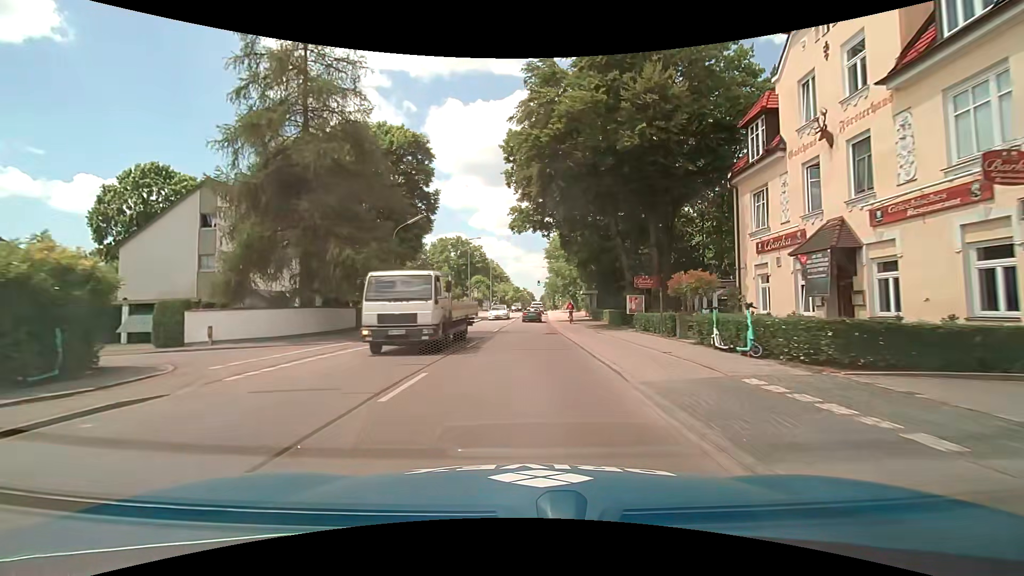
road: tertiary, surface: asphalt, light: Day
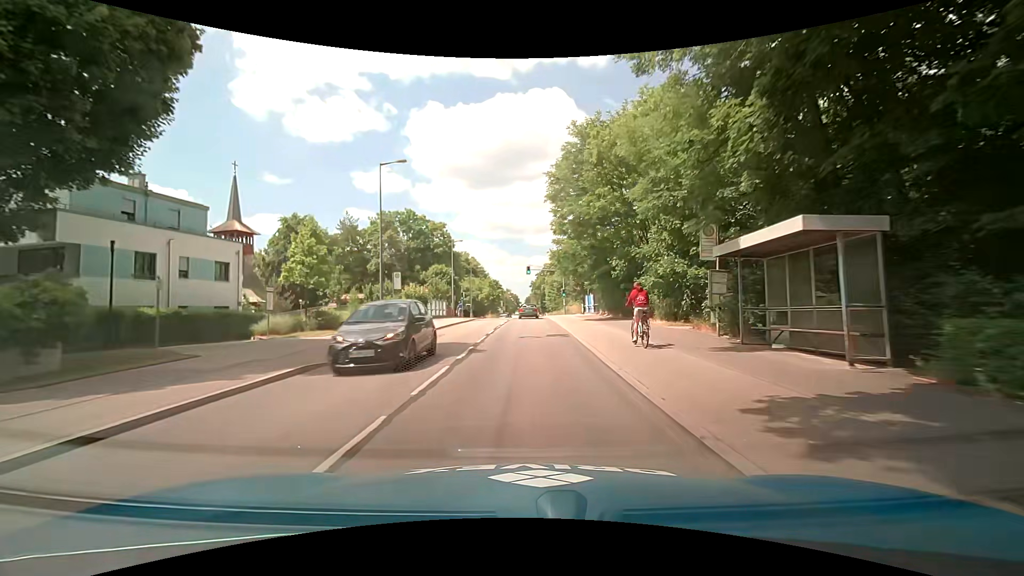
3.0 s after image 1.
(+0.2, +38.0) m; +2°
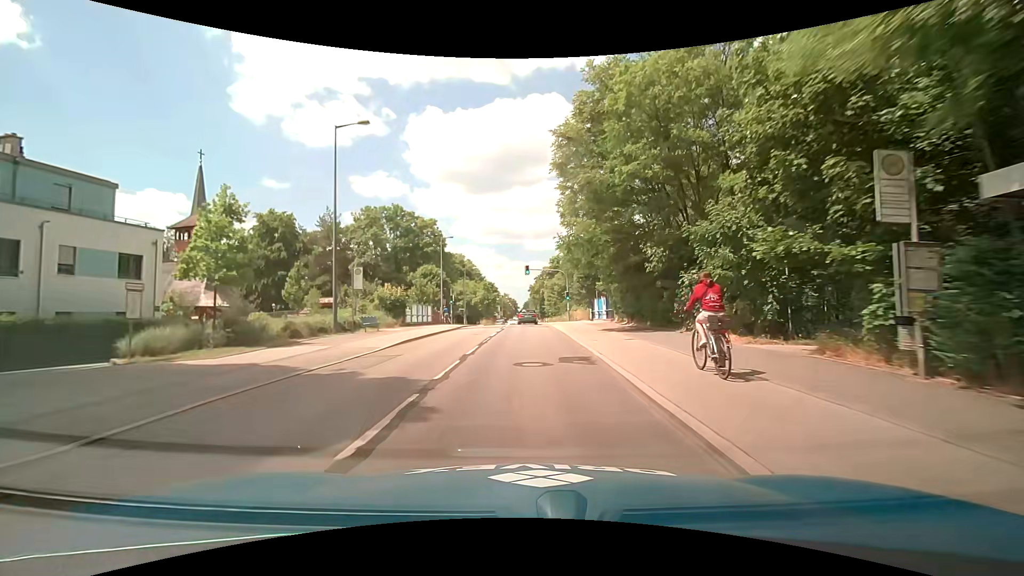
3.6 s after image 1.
(0.0, +7.6) m; 0°
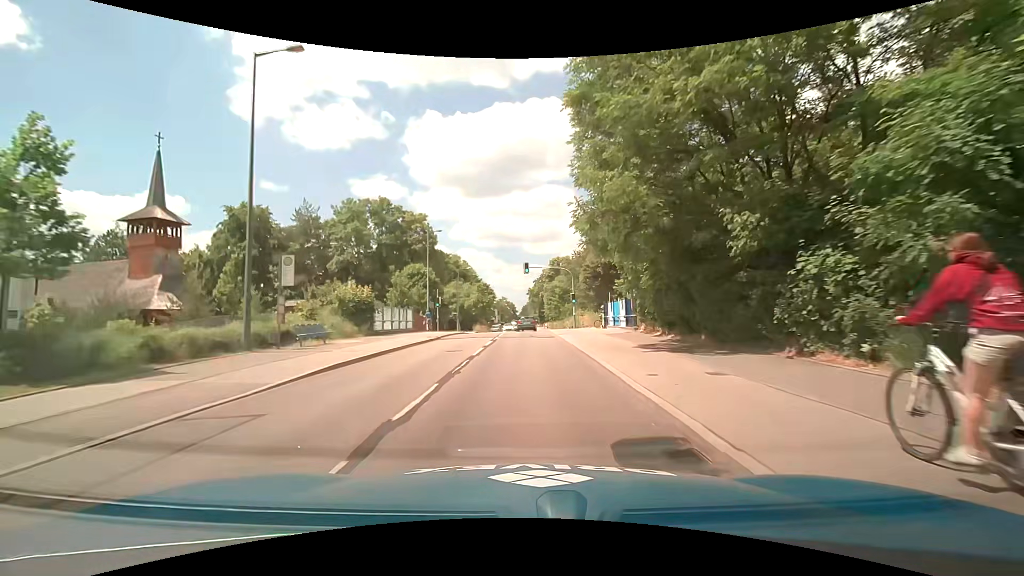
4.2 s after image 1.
(+0.1, +7.5) m; +1°
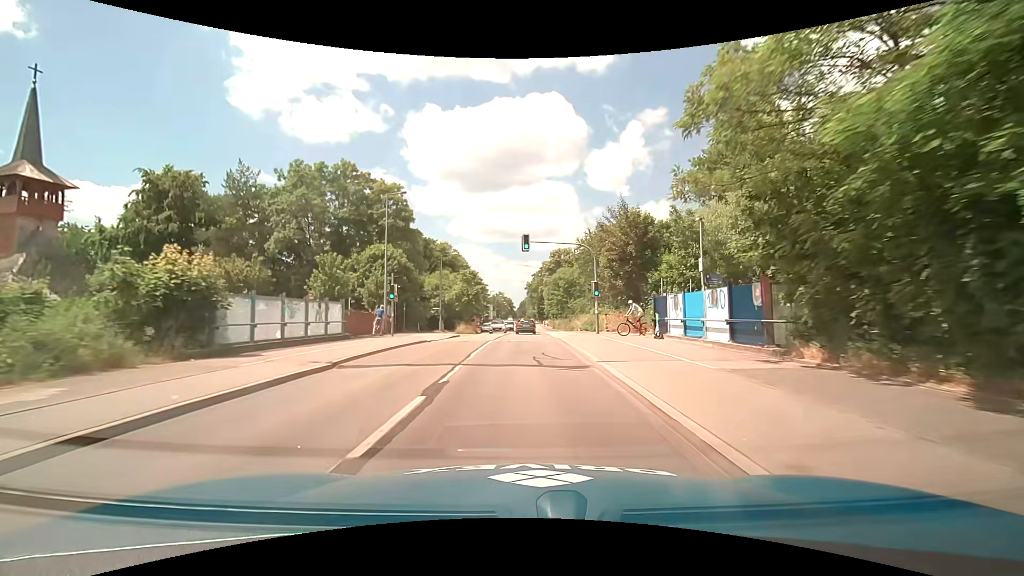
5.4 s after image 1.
(-0.1, +15.0) m; 0°
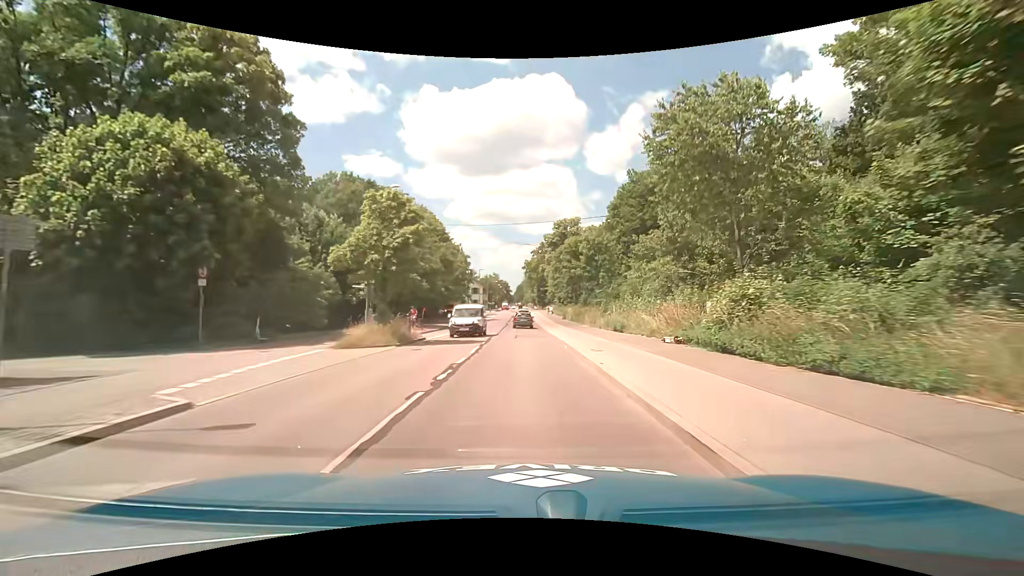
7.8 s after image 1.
(+0.1, +30.4) m; +1°
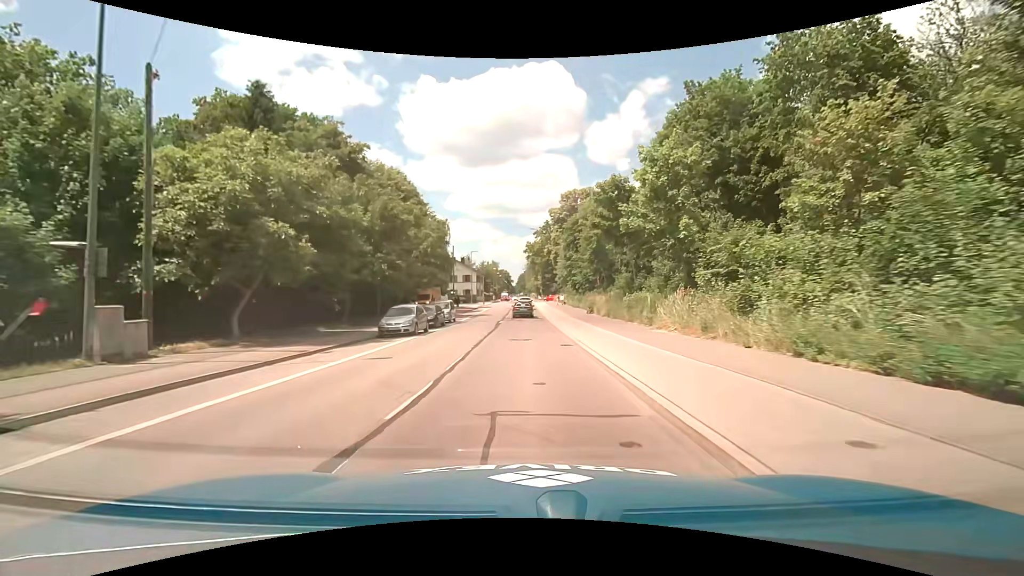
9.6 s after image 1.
(-0.2, +23.4) m; -1°
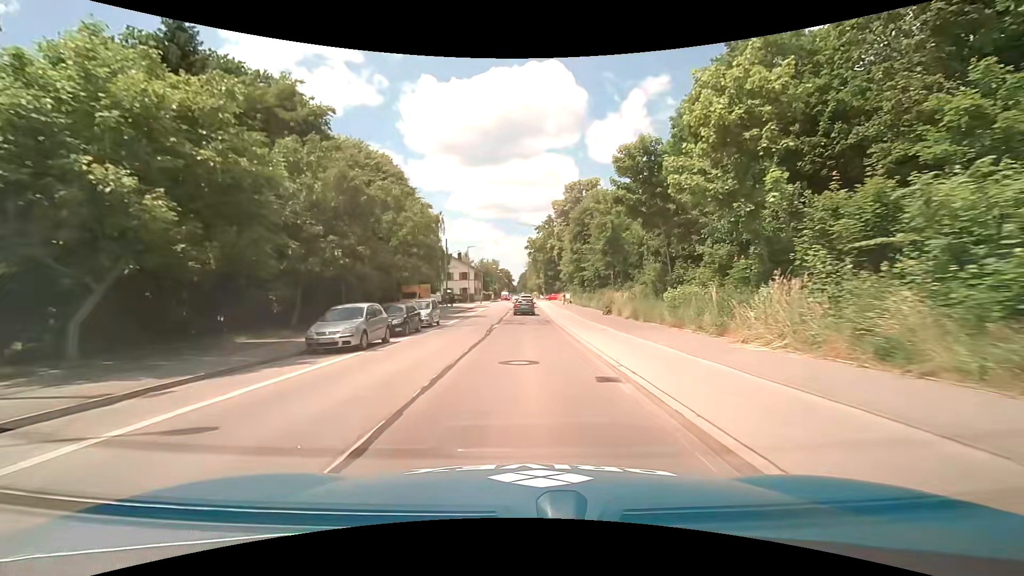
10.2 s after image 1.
(0.0, +7.8) m; 0°
(0, +10) (0, +20) (0, +30) (0, +40) (0, +50) (+1, +60) (+1, +70) (+1, +80) (+1, +90) (+1, +100) m
